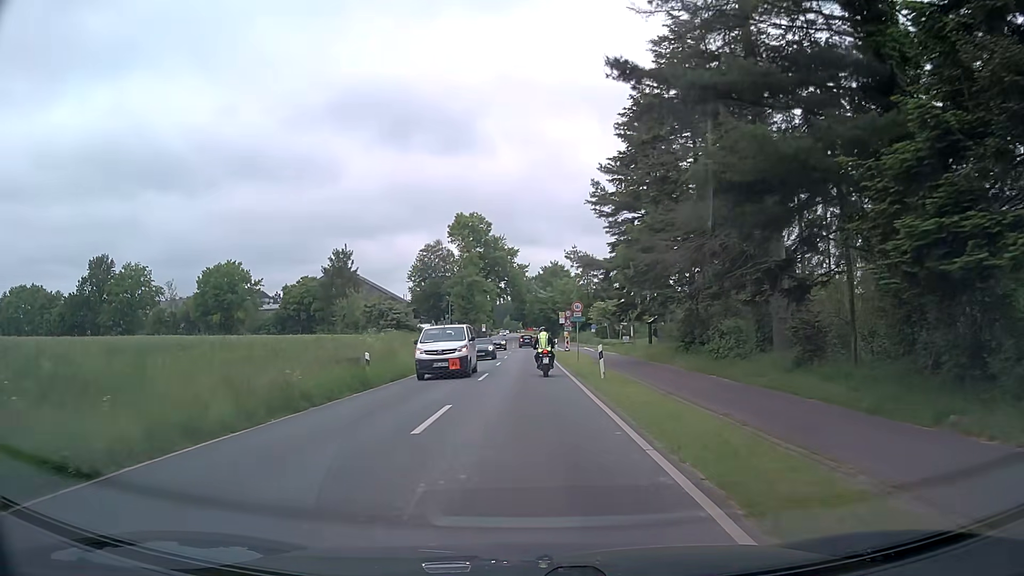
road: secondary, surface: asphalt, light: Day
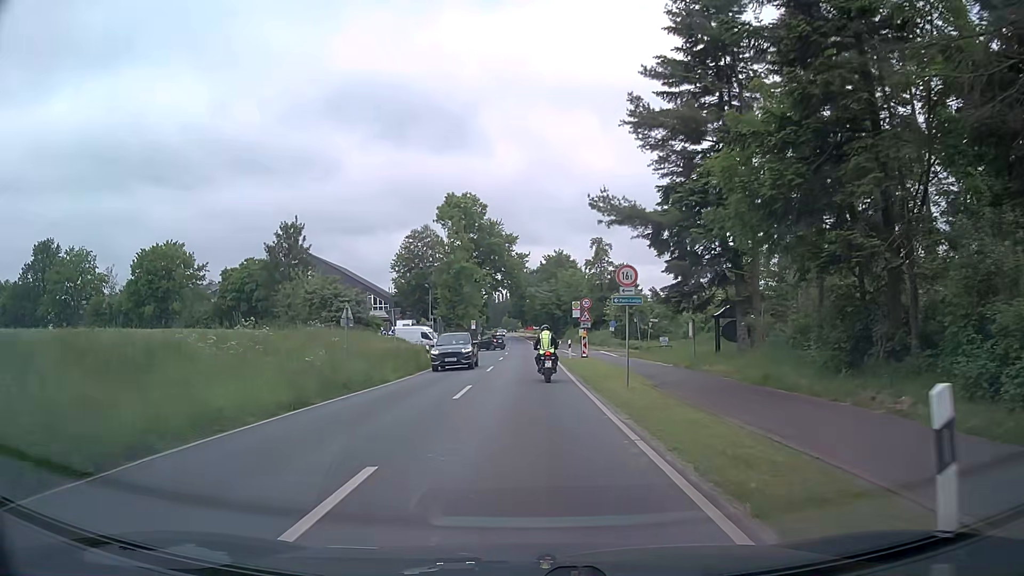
(-0.2, +18.6) m; 0°
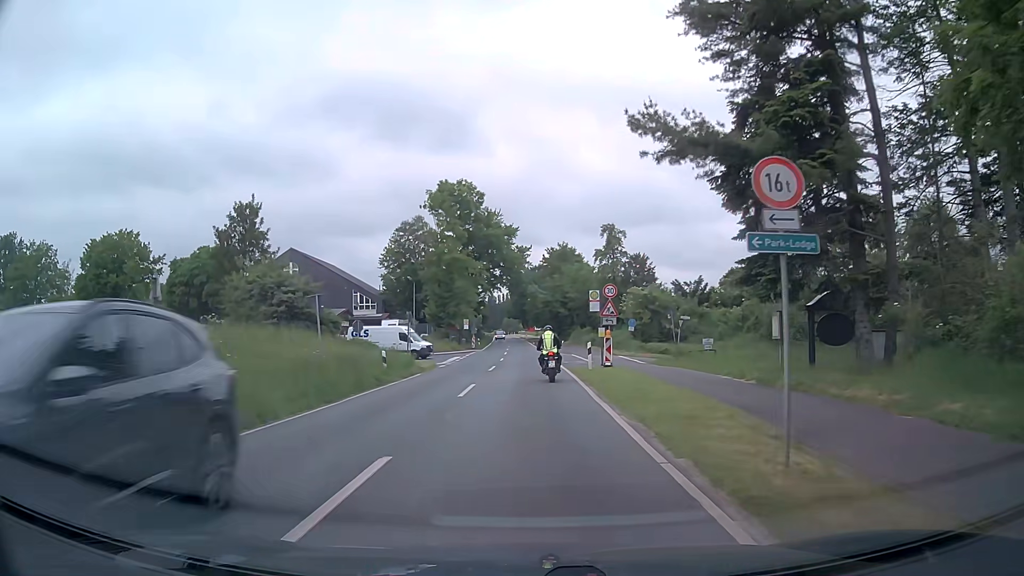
(-0.1, +11.5) m; 0°
(0, +10) (0, +20) (0, +30) (0, +40) (-1, +50) (-1, +60) (-1, +70) (-2, +80) (-2, +90) (-2, +100) m
